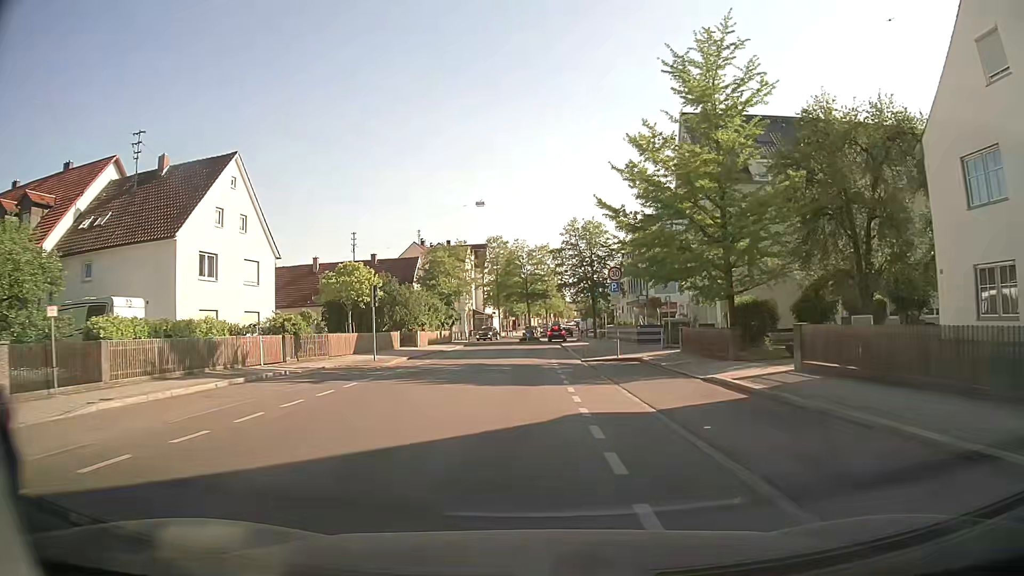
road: tertiary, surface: asphalt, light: Day
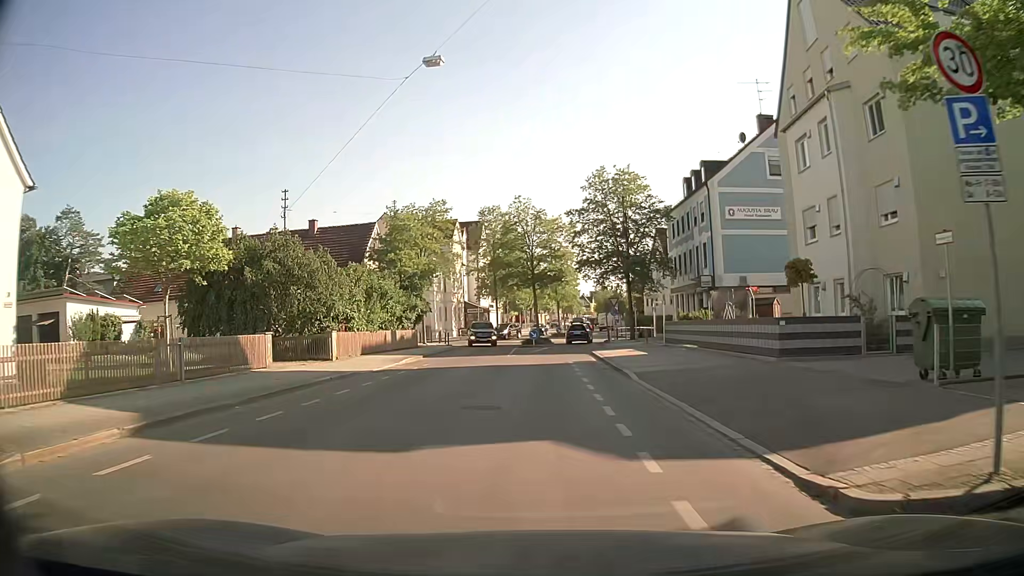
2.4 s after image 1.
(-0.1, +22.0) m; 0°
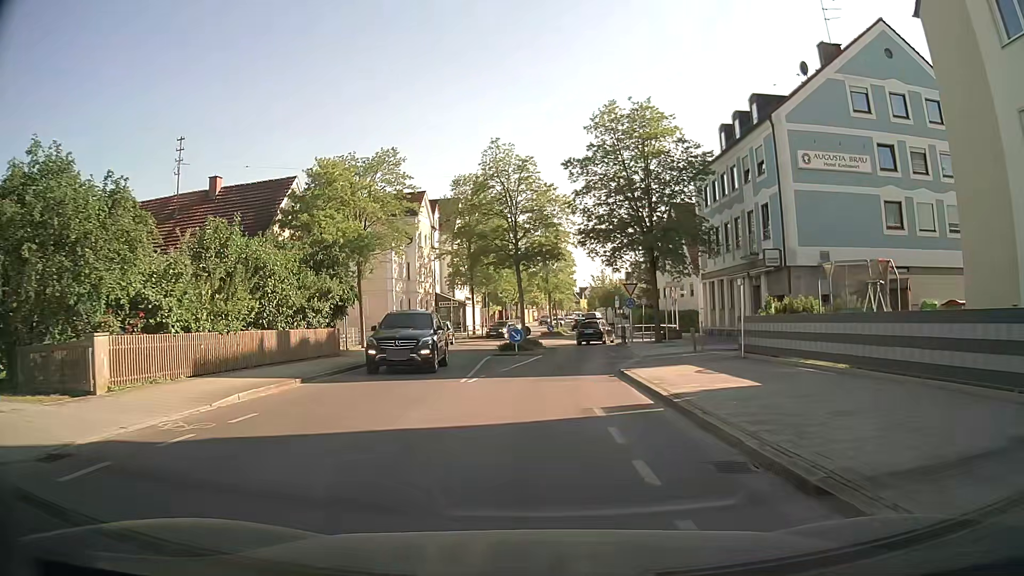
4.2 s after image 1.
(+0.1, +14.5) m; +1°
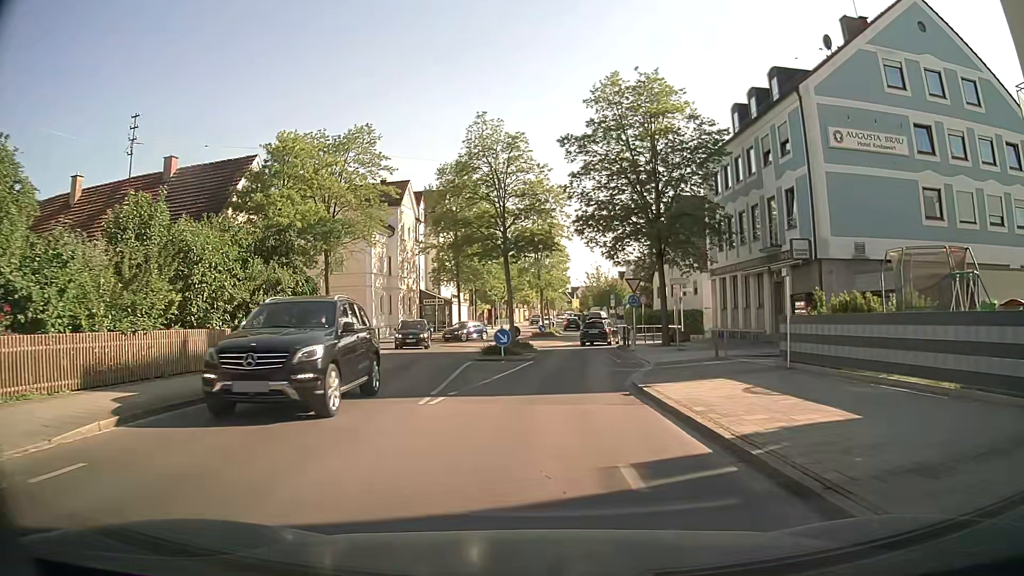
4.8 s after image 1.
(0.0, +4.2) m; +1°
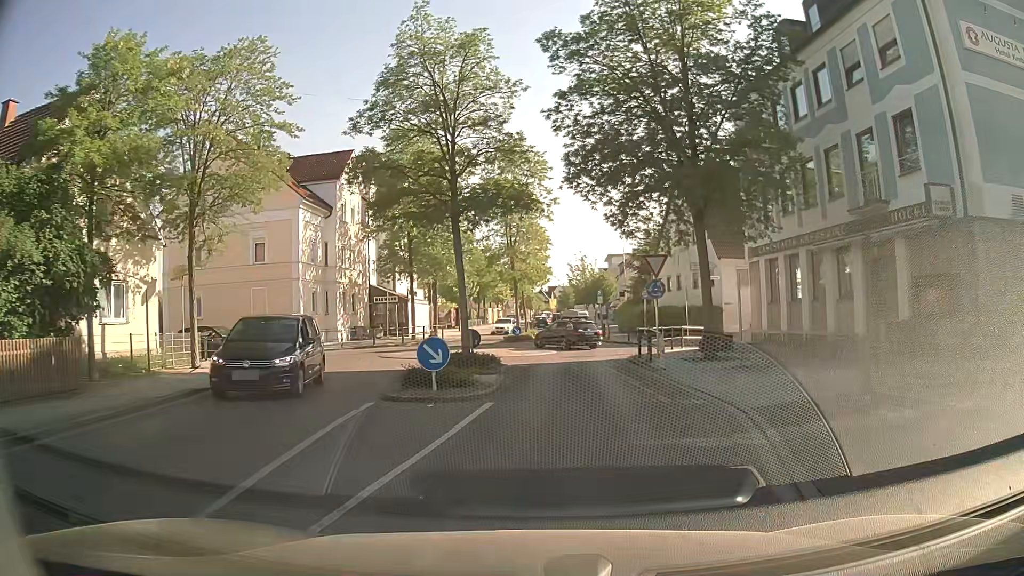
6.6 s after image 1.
(+0.1, +11.1) m; +1°
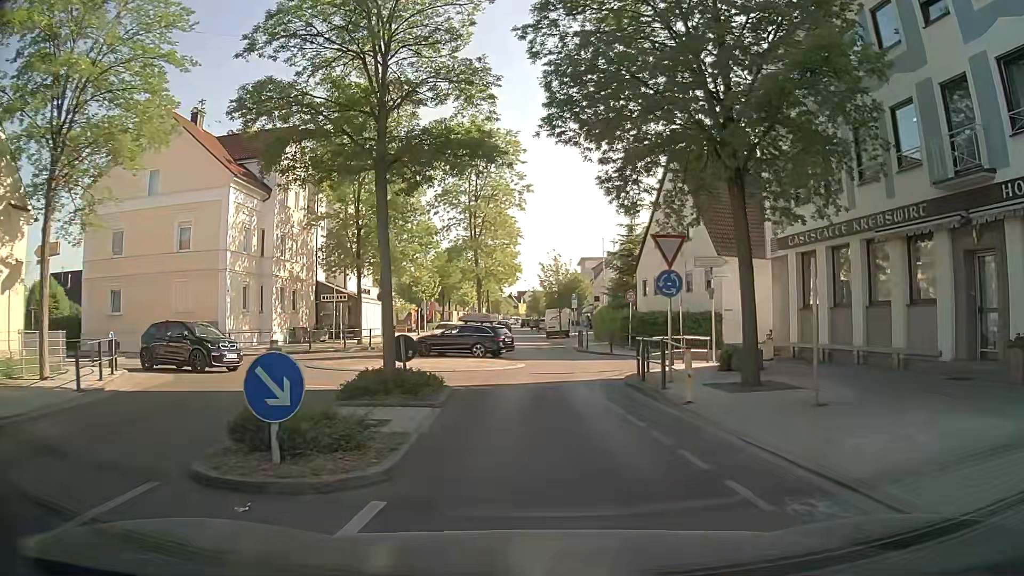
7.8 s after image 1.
(+0.1, +6.1) m; +3°
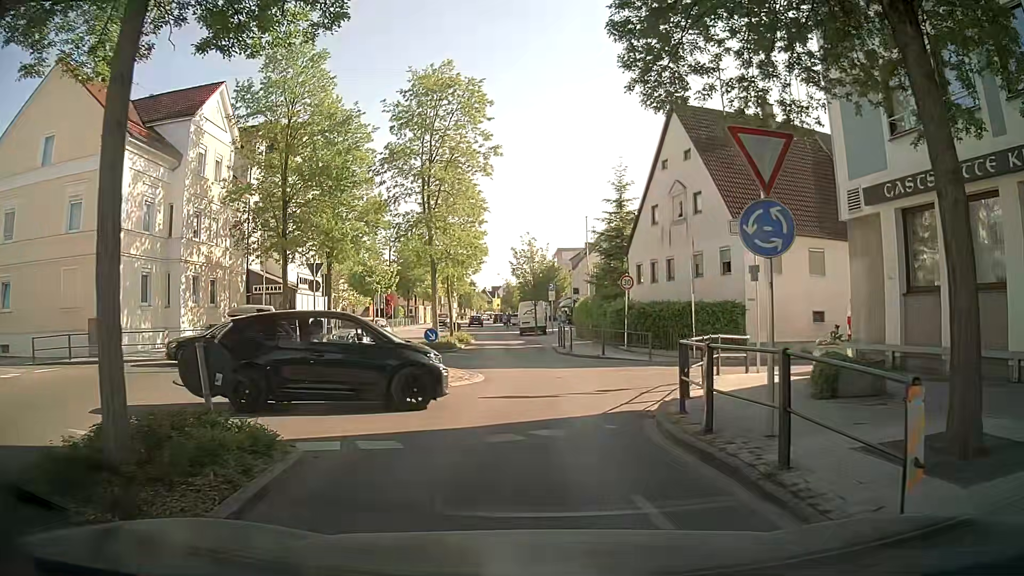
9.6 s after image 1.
(+0.3, +7.7) m; +1°
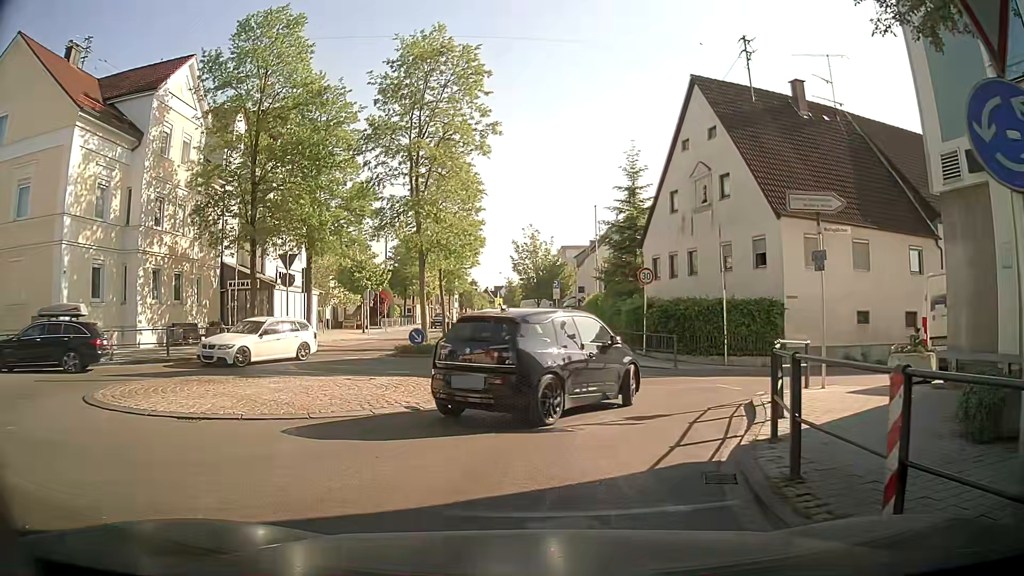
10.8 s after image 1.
(0.0, +3.9) m; -1°
